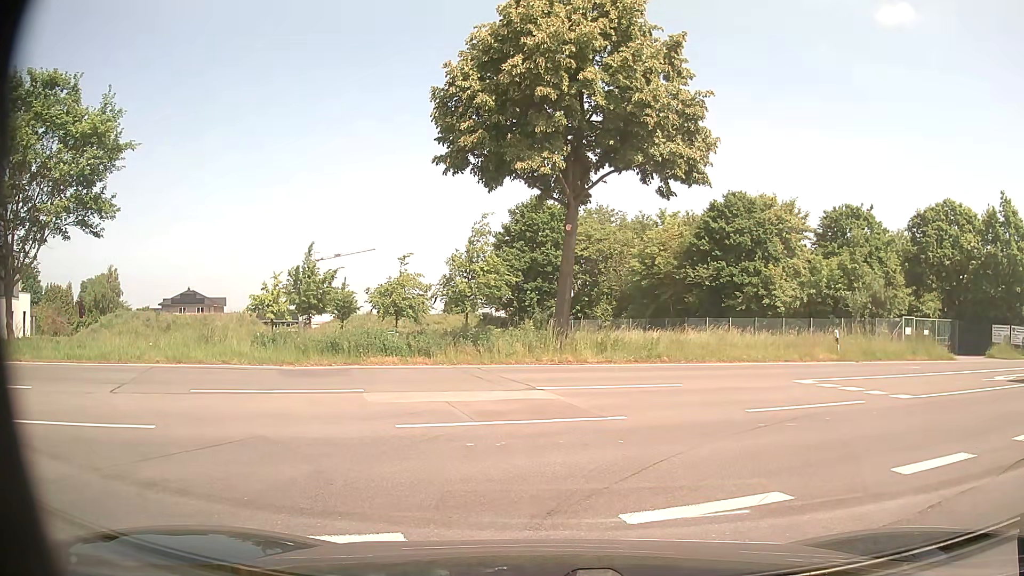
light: Day
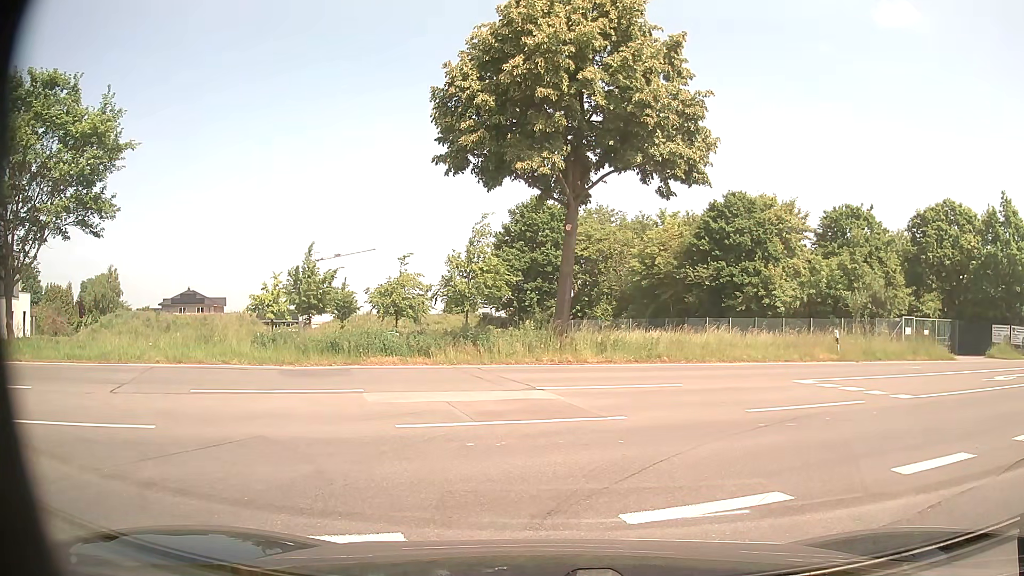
(0.0, 0.0) m; 0°
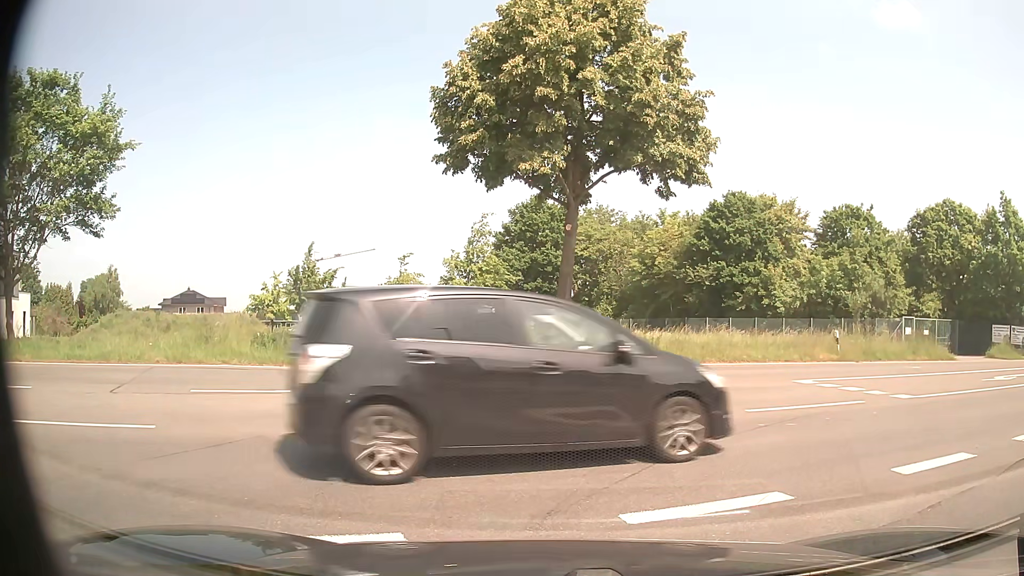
(0.0, 0.0) m; 0°
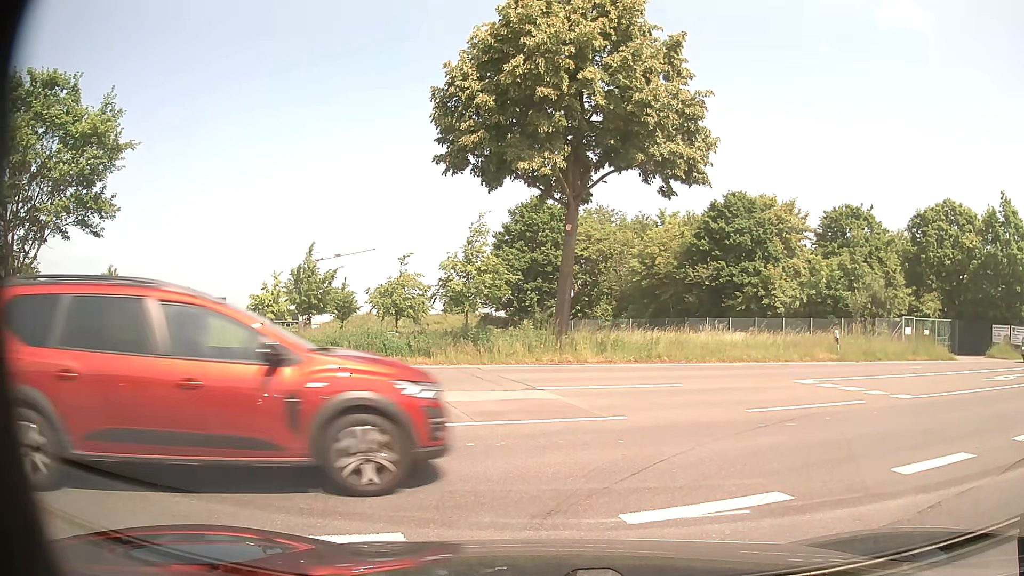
(0.0, 0.0) m; 0°
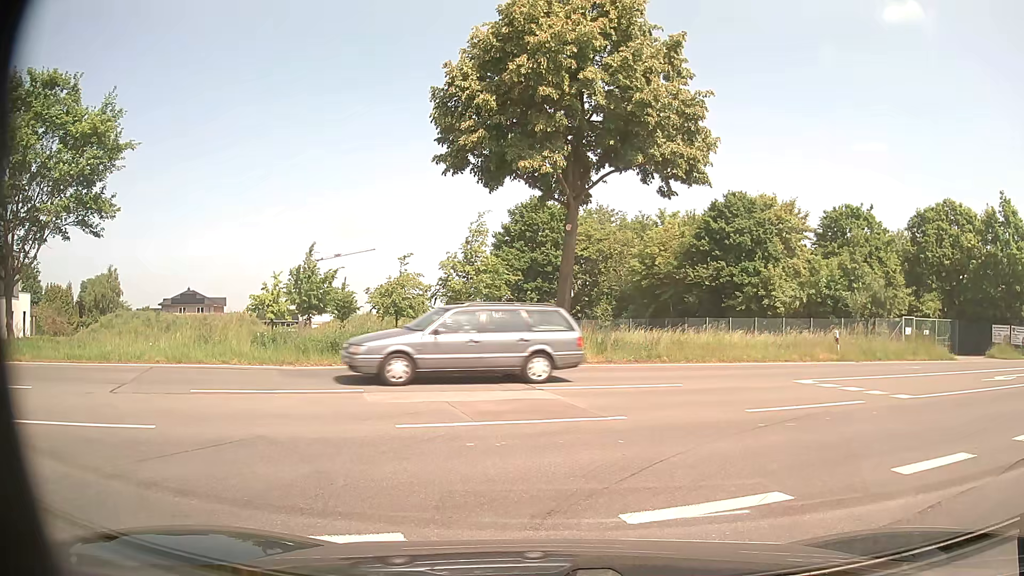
(0.0, 0.0) m; 0°
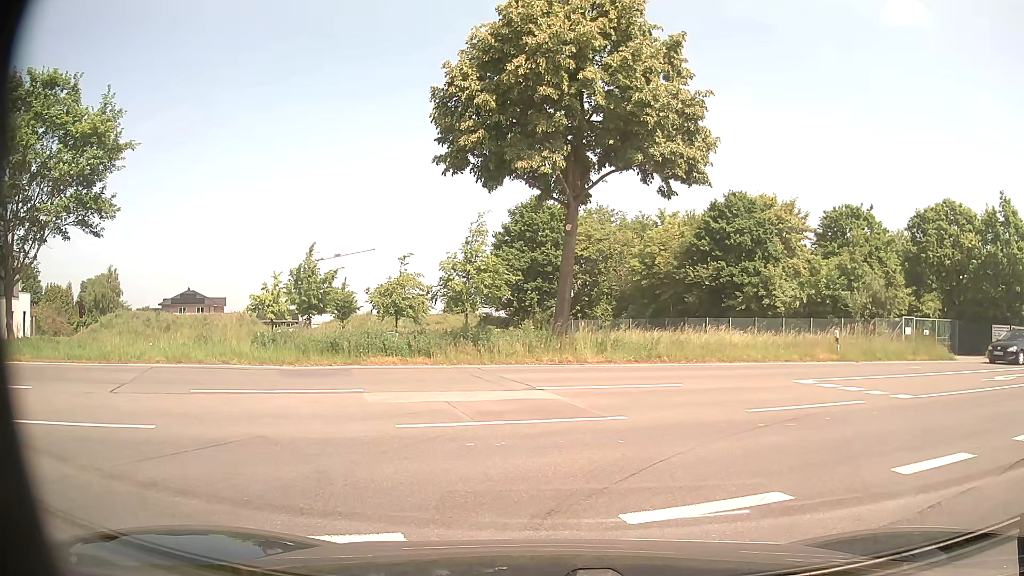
(0.0, 0.0) m; 0°
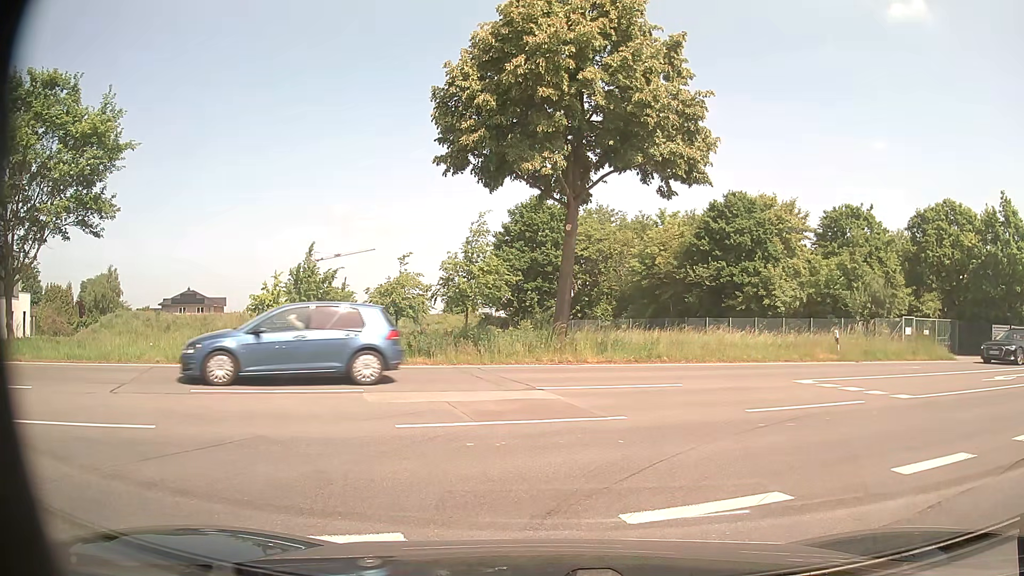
(0.0, 0.0) m; 0°
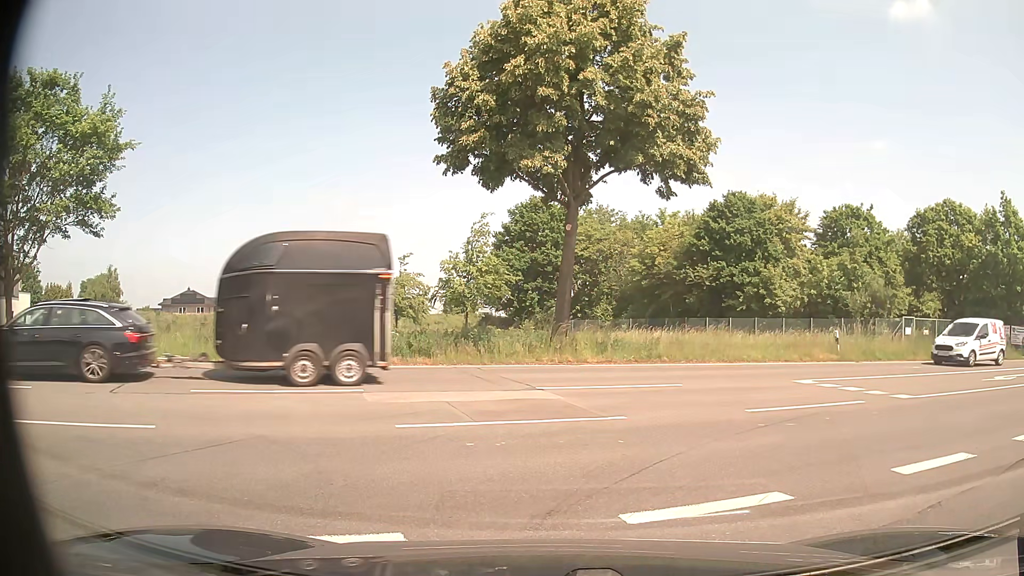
(0.0, 0.0) m; 0°
(+5, +8) (+14, +12) (+24, +15) (+33, +18) (+43, +20) (+53, +22) (+62, +25) (+72, +28) (+82, +31) (+91, +34) m
